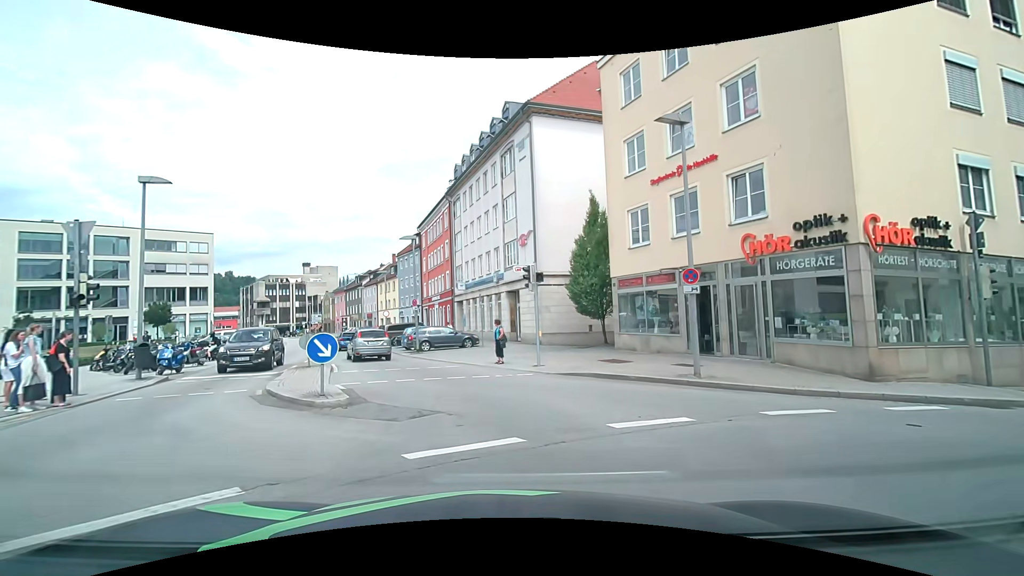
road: tertiary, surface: asphalt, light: Day
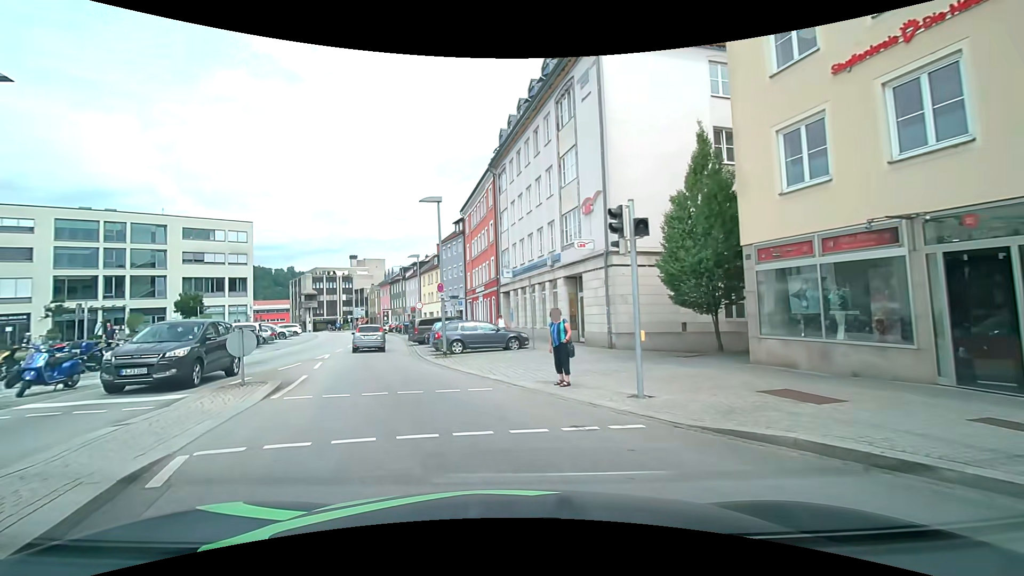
(-0.2, +8.1) m; -8°
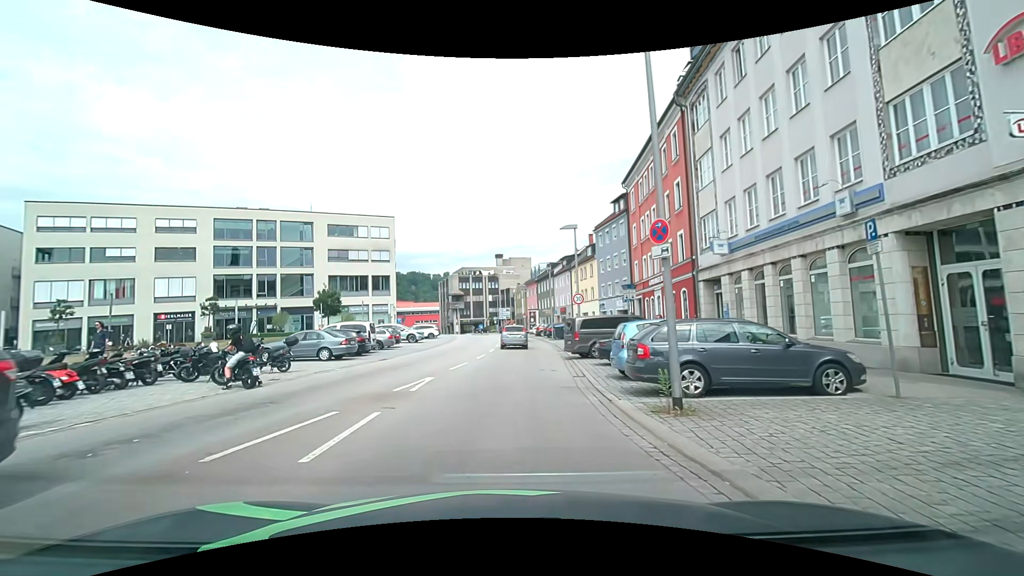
(-2.0, +12.7) m; -14°
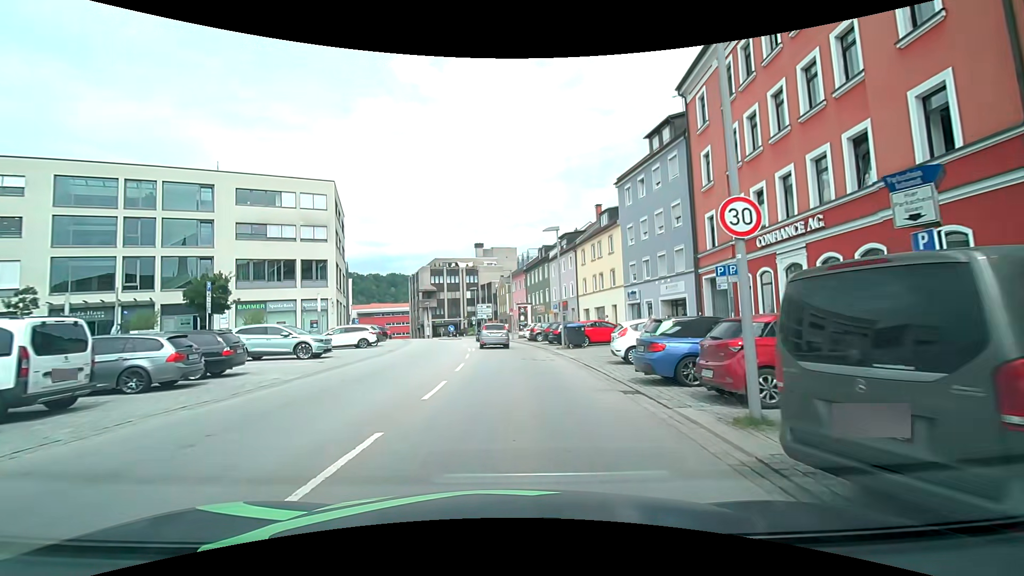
(0.0, +19.4) m; +1°
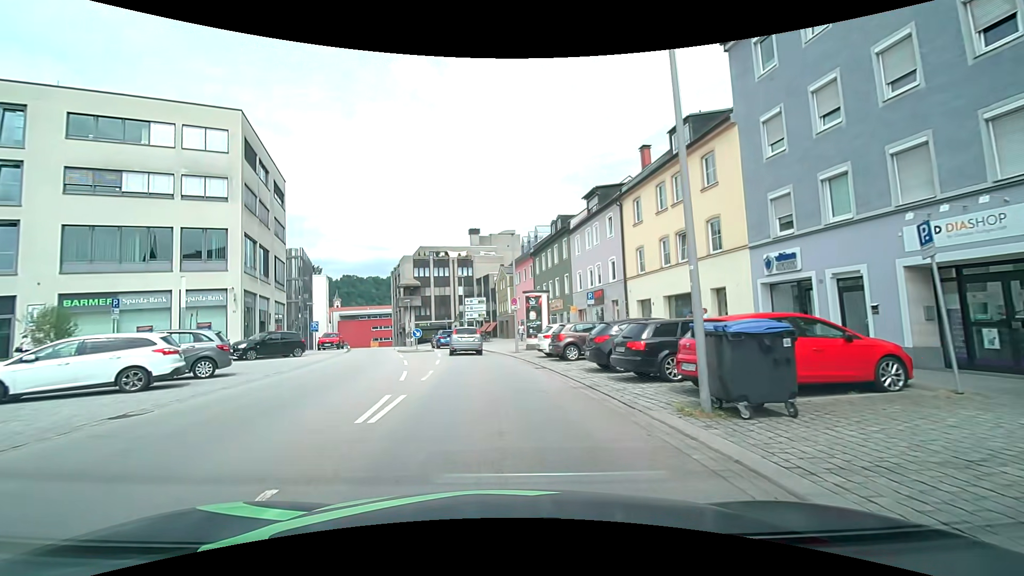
(+0.2, +19.7) m; 0°
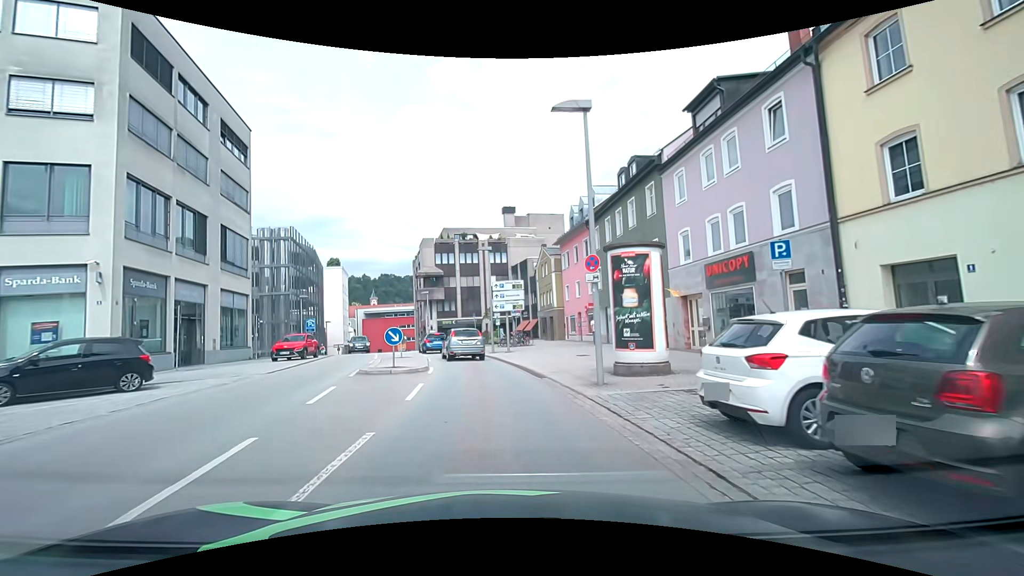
(-0.6, +15.5) m; -5°
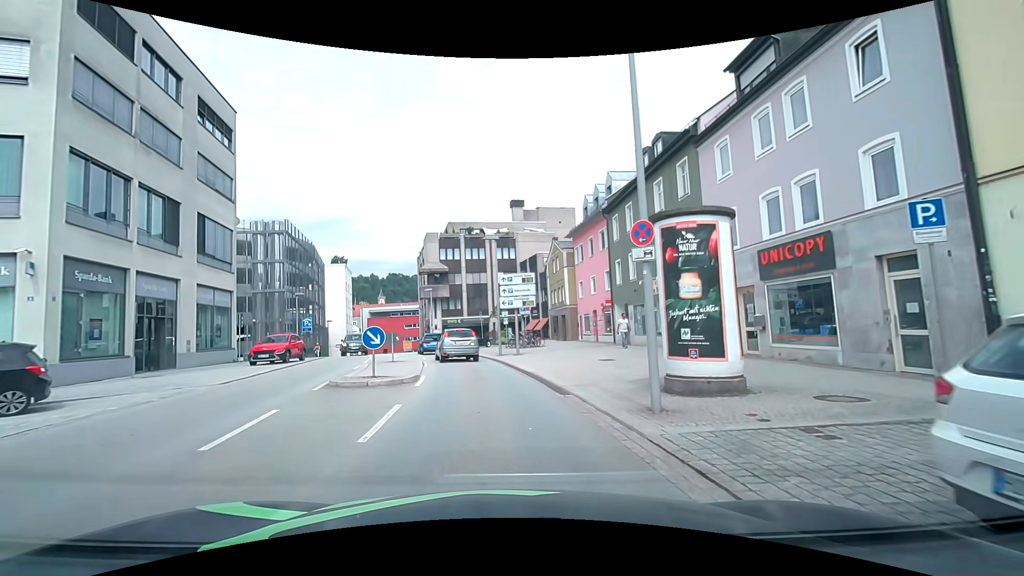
(0.0, +3.5) m; -1°
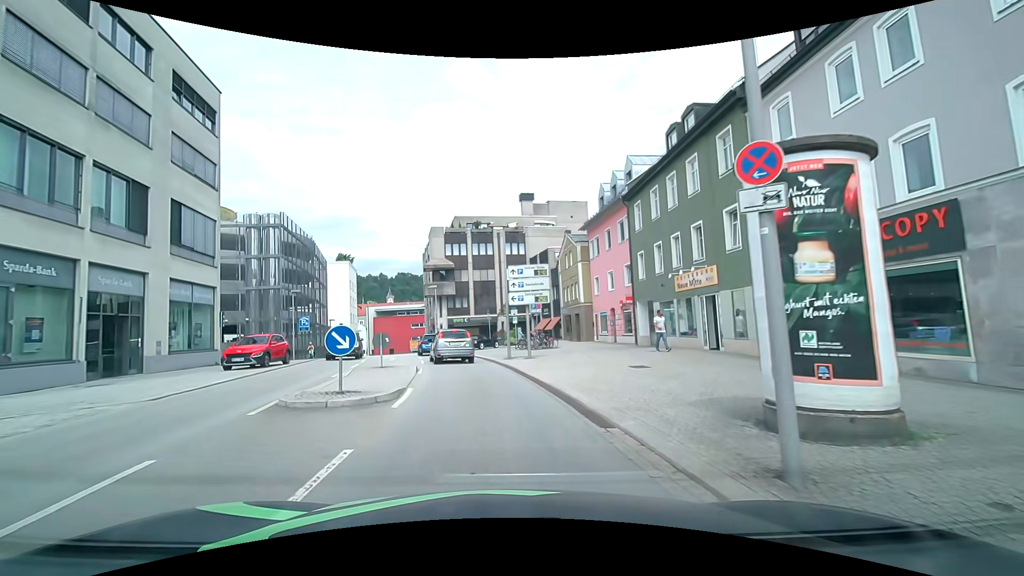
(0.0, +3.3) m; -1°
